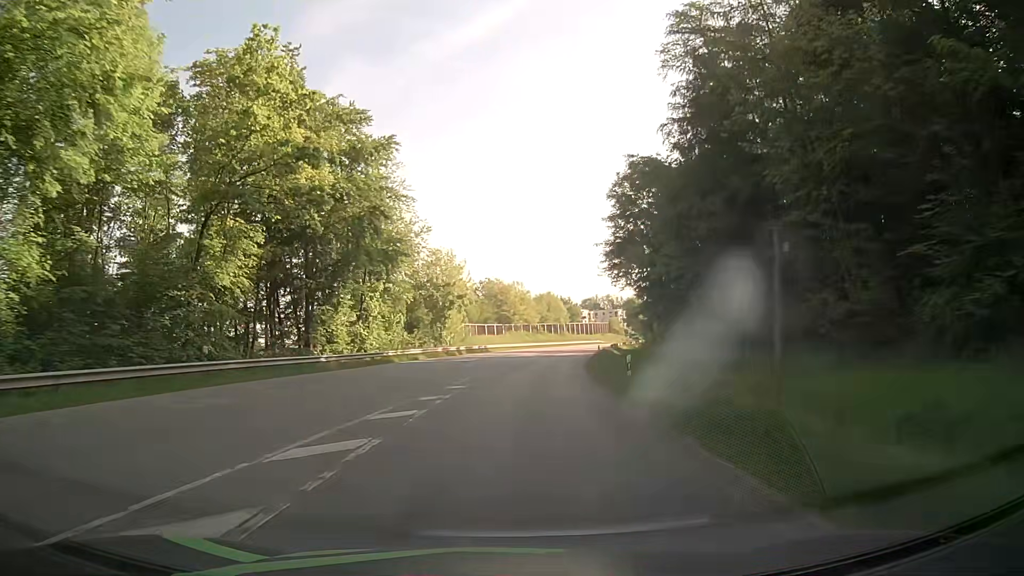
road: secondary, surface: asphalt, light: Day
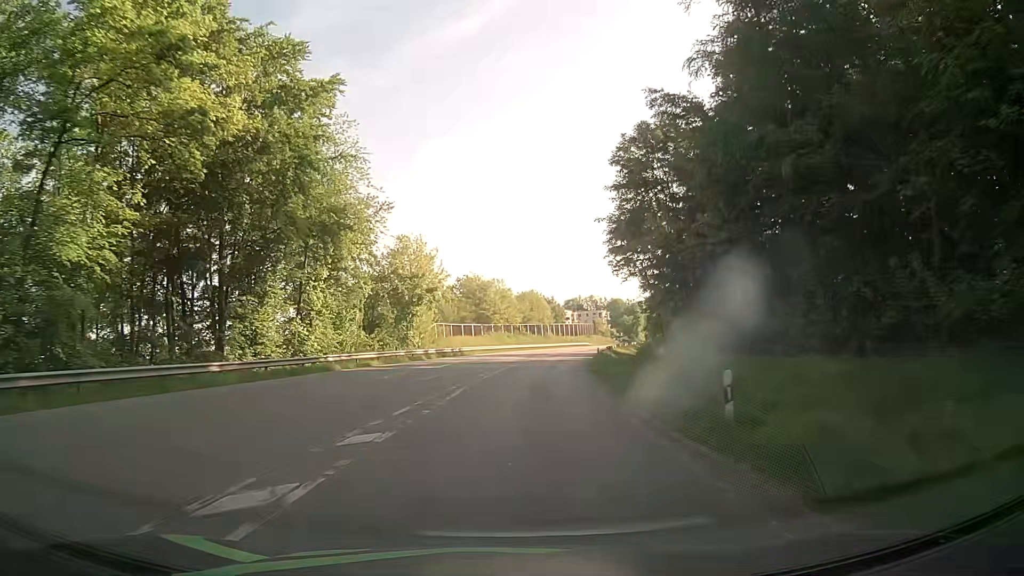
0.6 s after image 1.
(+0.2, +10.8) m; +2°
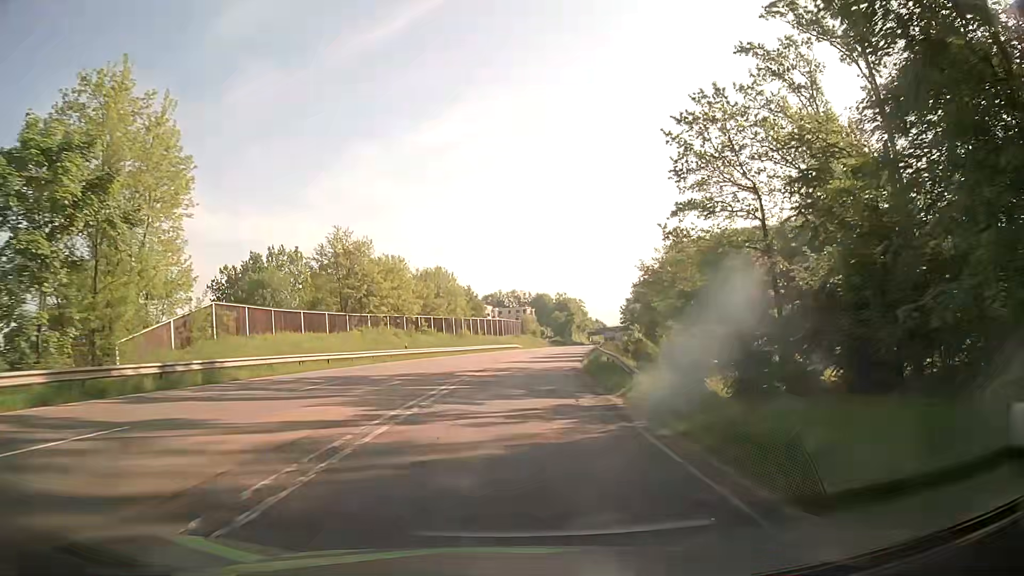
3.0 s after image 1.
(+2.7, +42.1) m; +7°
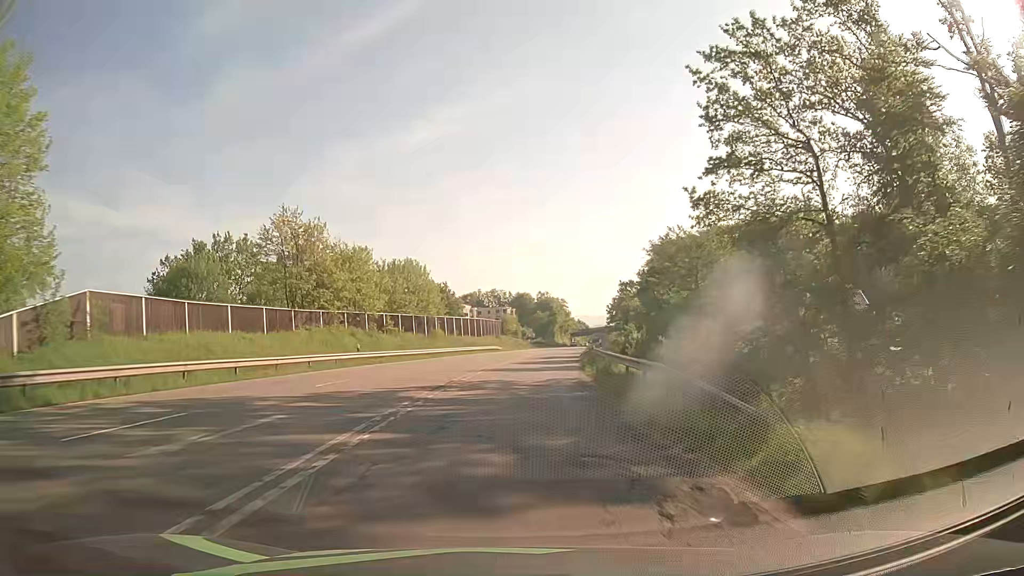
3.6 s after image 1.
(+0.1, +10.0) m; +1°
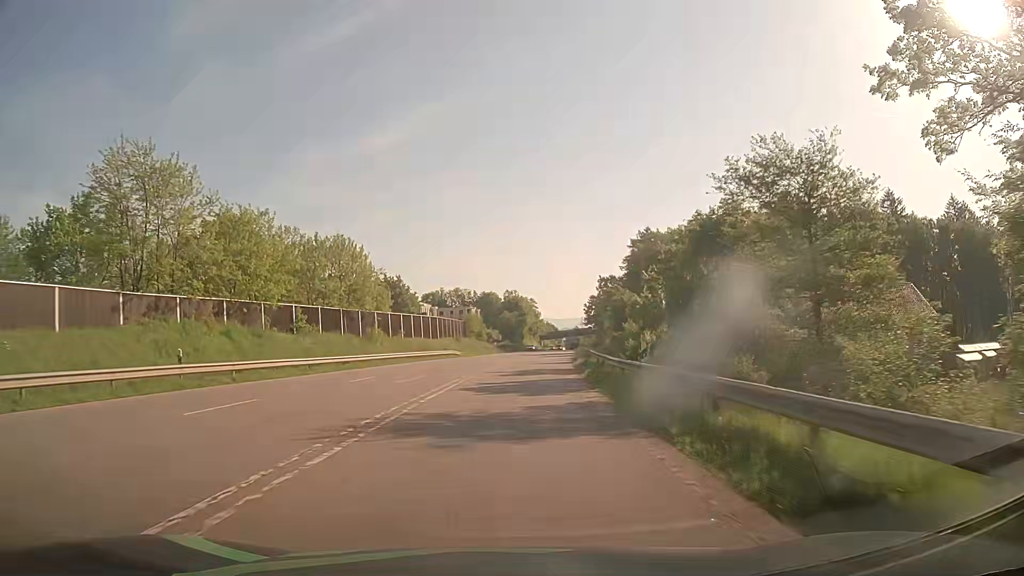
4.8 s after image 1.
(+0.6, +19.4) m; +4°
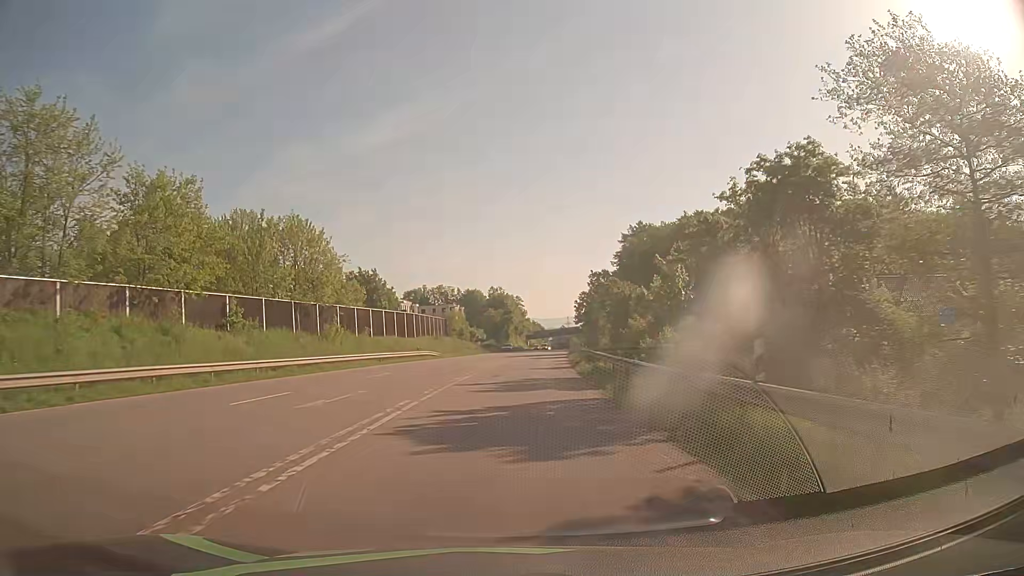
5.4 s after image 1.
(+0.1, +9.5) m; +1°
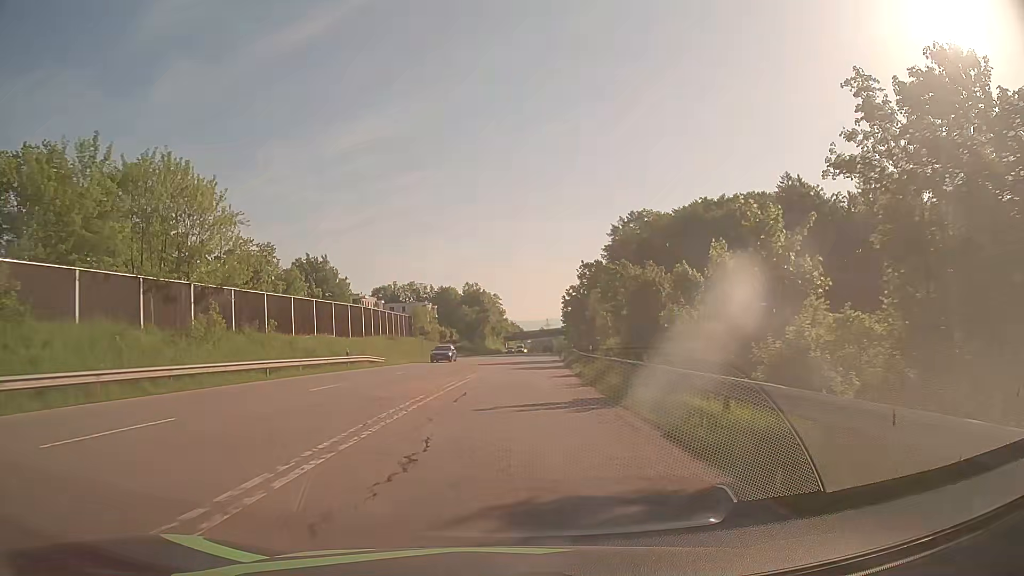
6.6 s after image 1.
(+0.3, +18.9) m; +2°
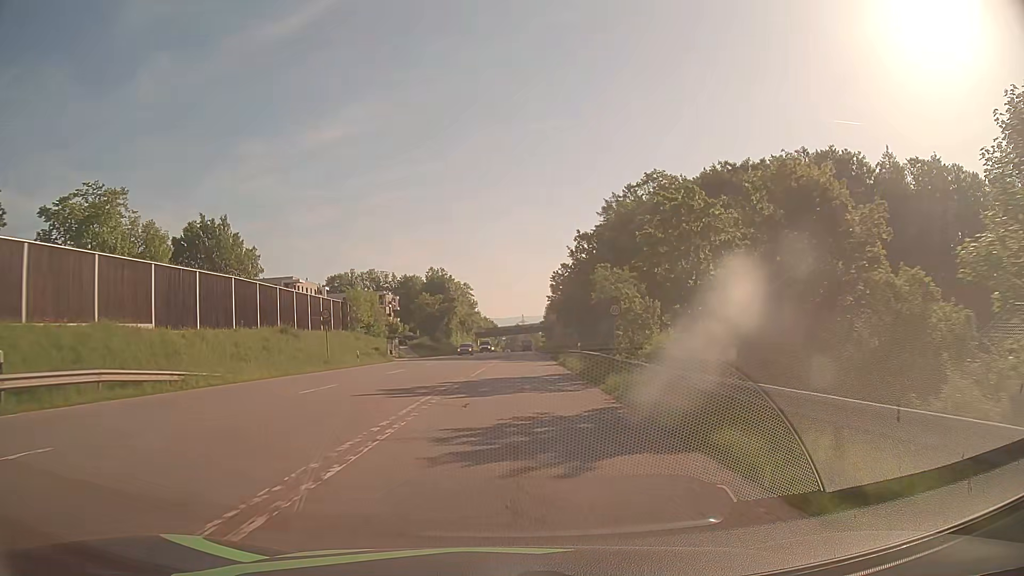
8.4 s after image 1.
(+0.5, +27.9) m; +2°
(0, +10) (0, +20) (0, +30) (+1, +40) (+1, +50) (+2, +60) (+2, +70) (+2, +80) (+3, +90) (+3, +100) m
